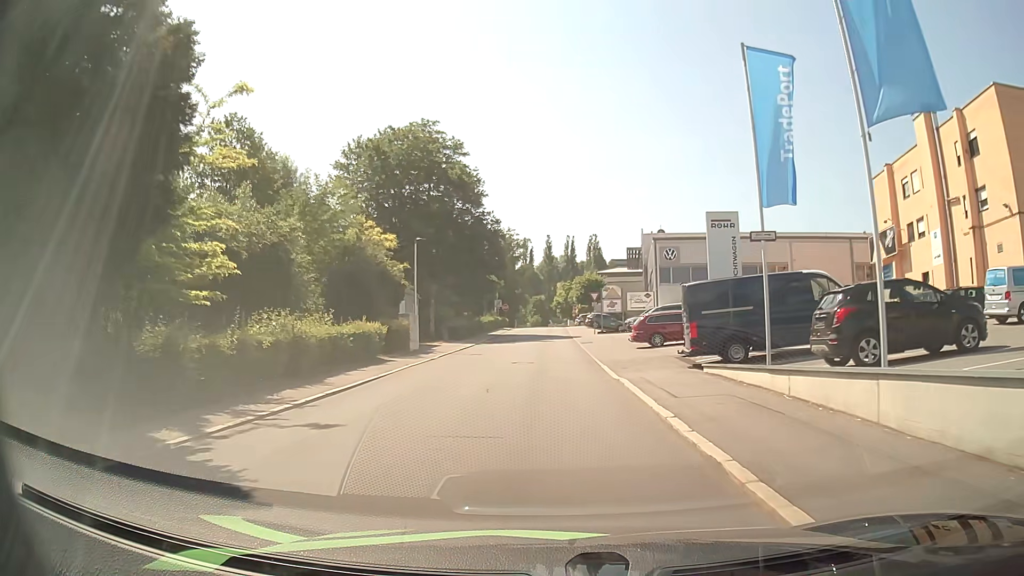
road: residential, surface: asphalt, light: Day
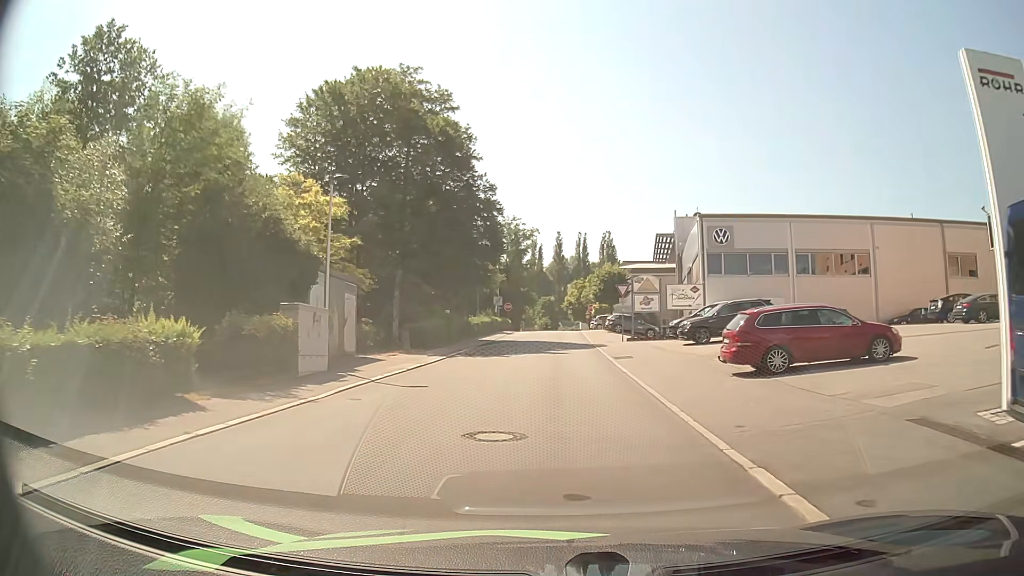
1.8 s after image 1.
(+0.1, +14.7) m; 0°
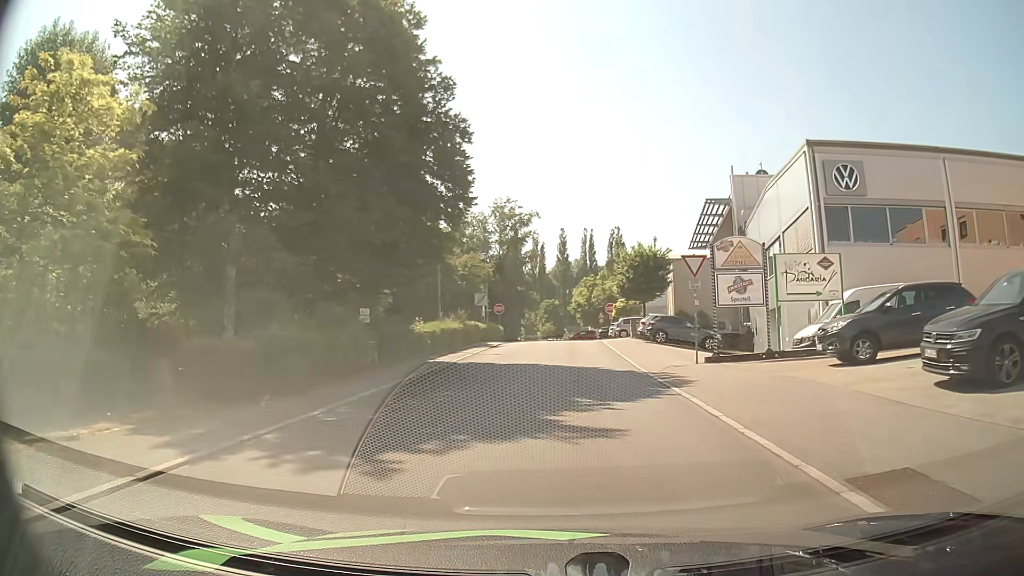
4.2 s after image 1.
(0.0, +19.5) m; 0°
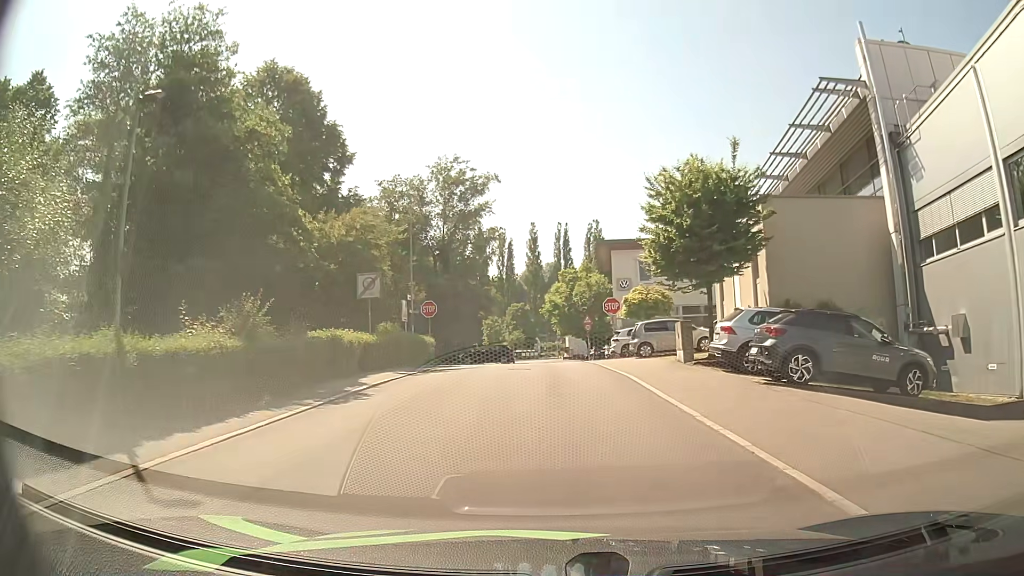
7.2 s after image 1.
(+0.6, +23.4) m; +3°
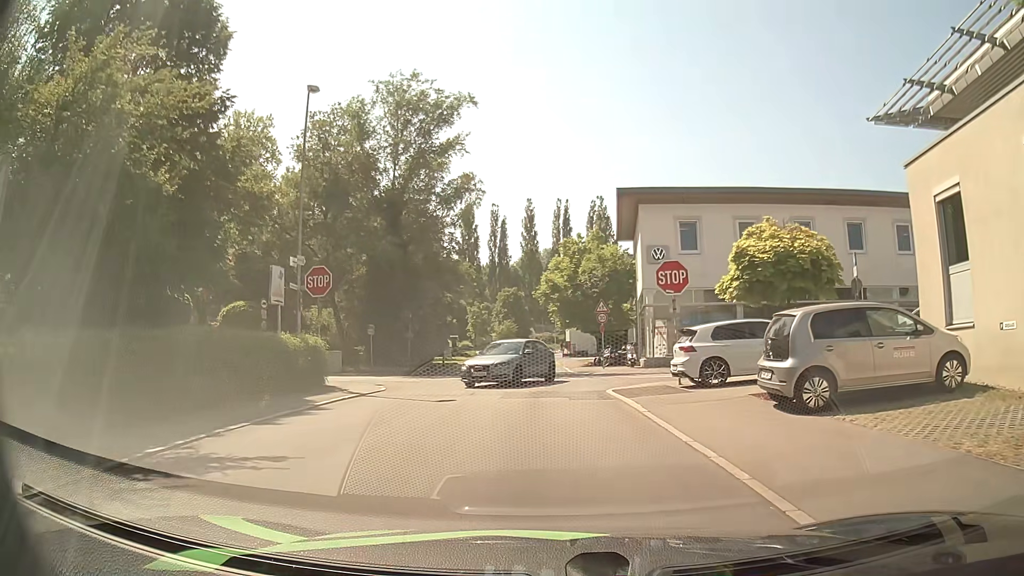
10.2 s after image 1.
(-0.2, +17.5) m; 0°
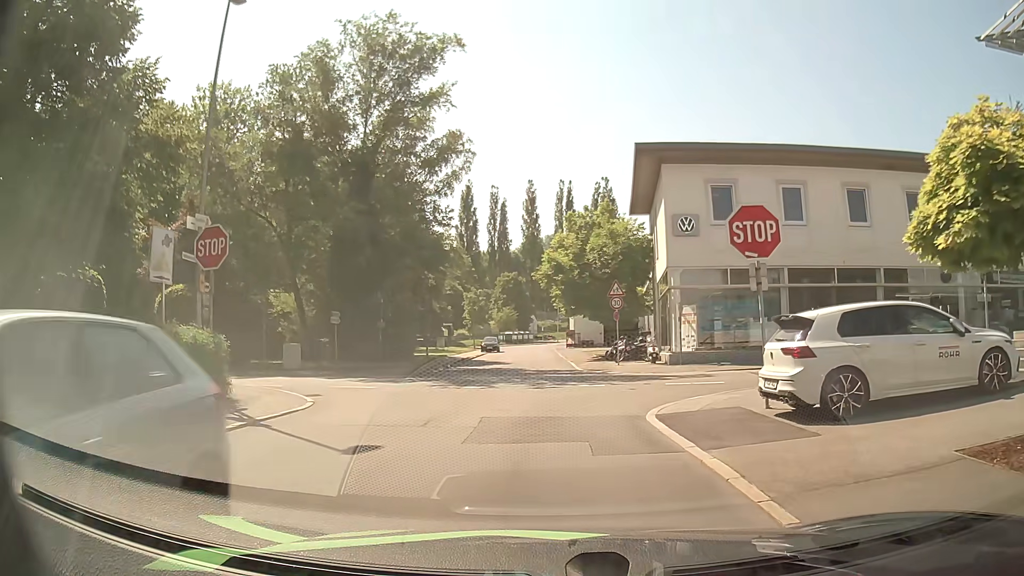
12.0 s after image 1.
(0.0, +6.7) m; -1°
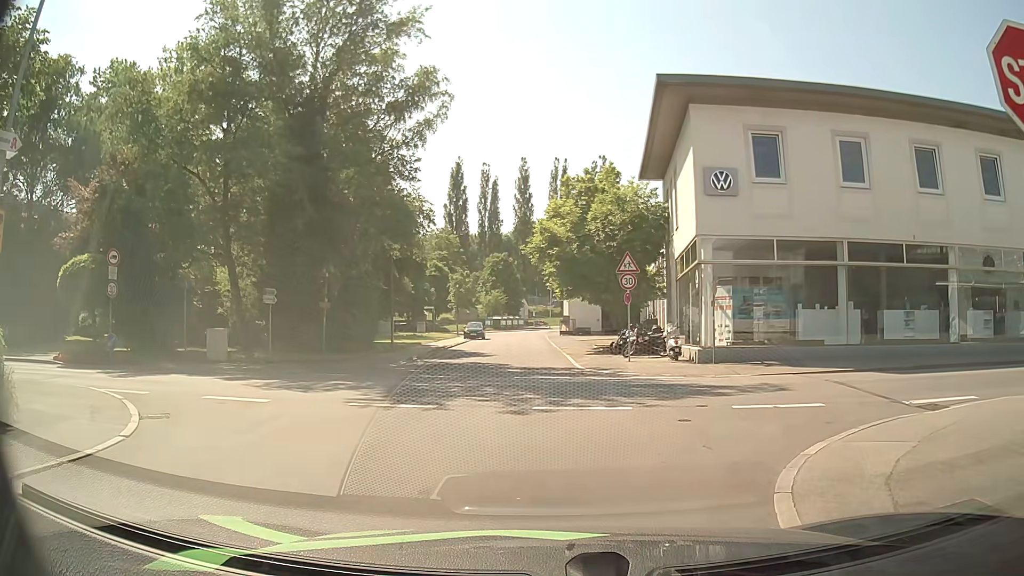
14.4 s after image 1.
(0.0, +6.8) m; 0°
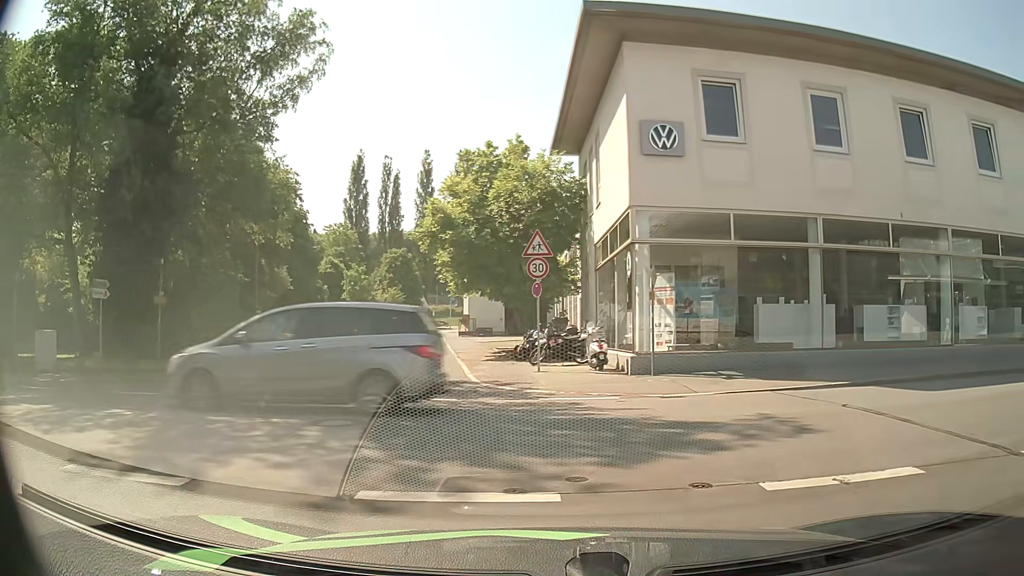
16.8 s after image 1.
(+0.3, +5.4) m; +9°
